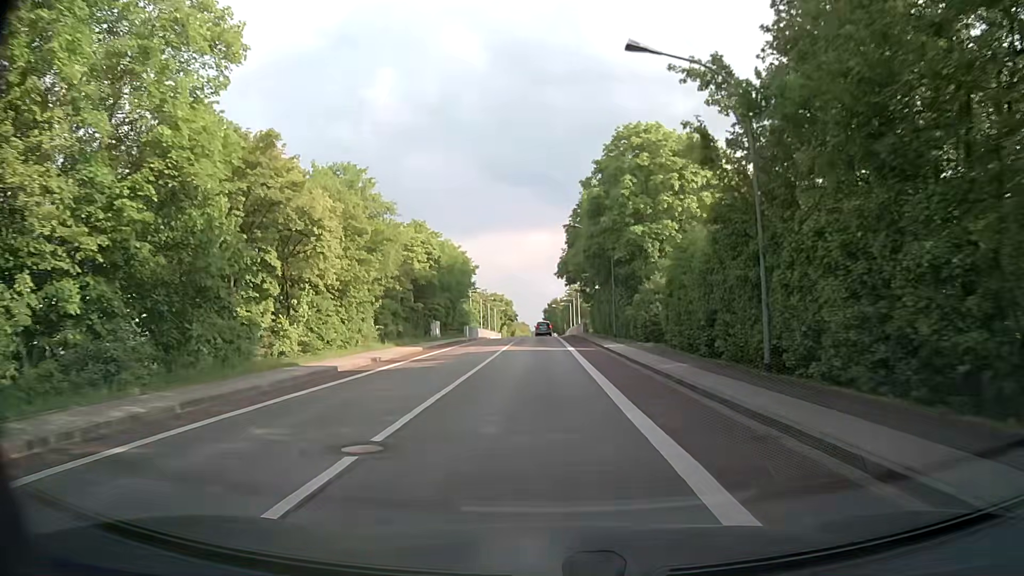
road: tertiary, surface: asphalt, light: Day
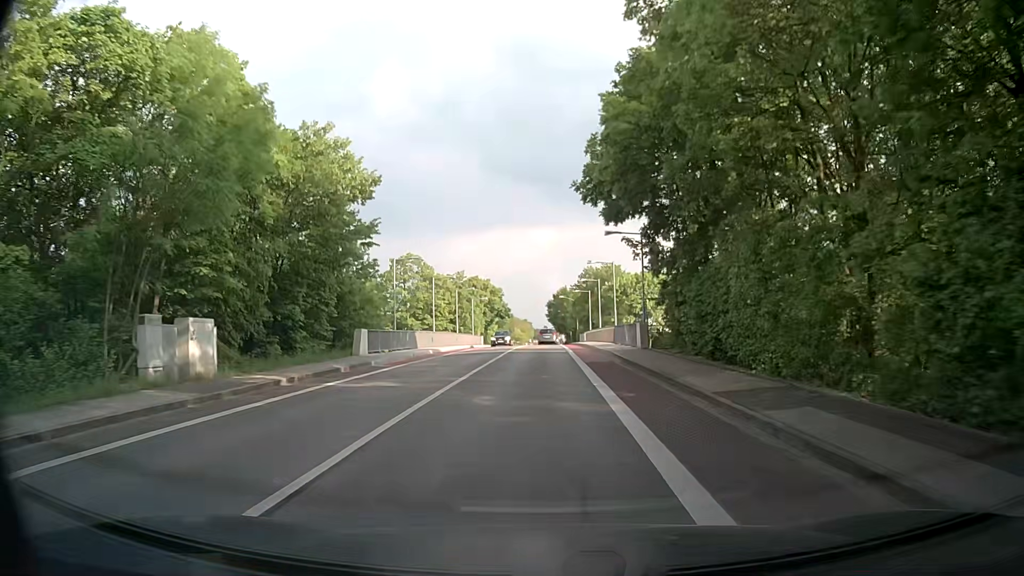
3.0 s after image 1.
(0.0, +41.6) m; 0°
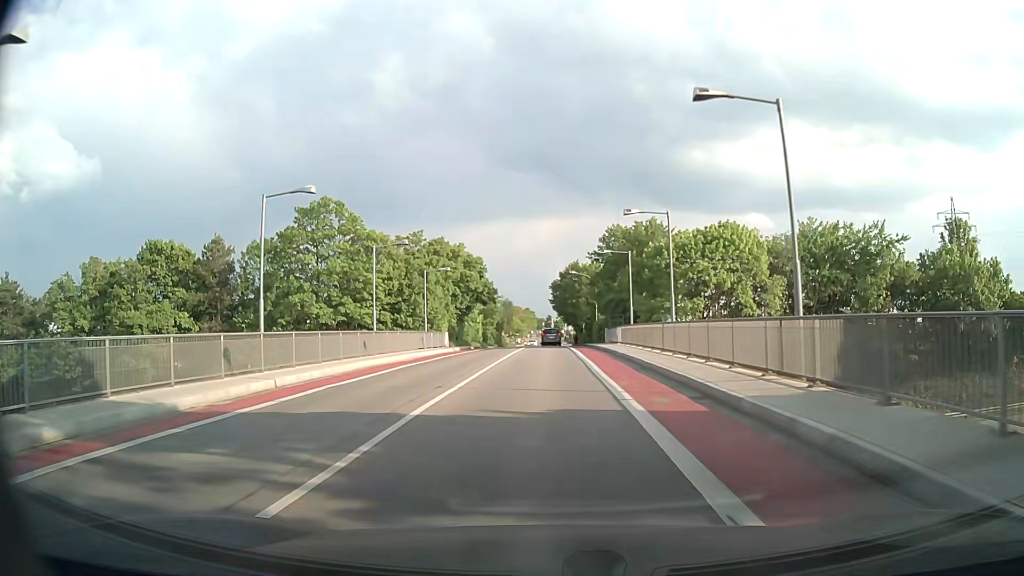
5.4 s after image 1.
(-0.1, +32.1) m; 0°
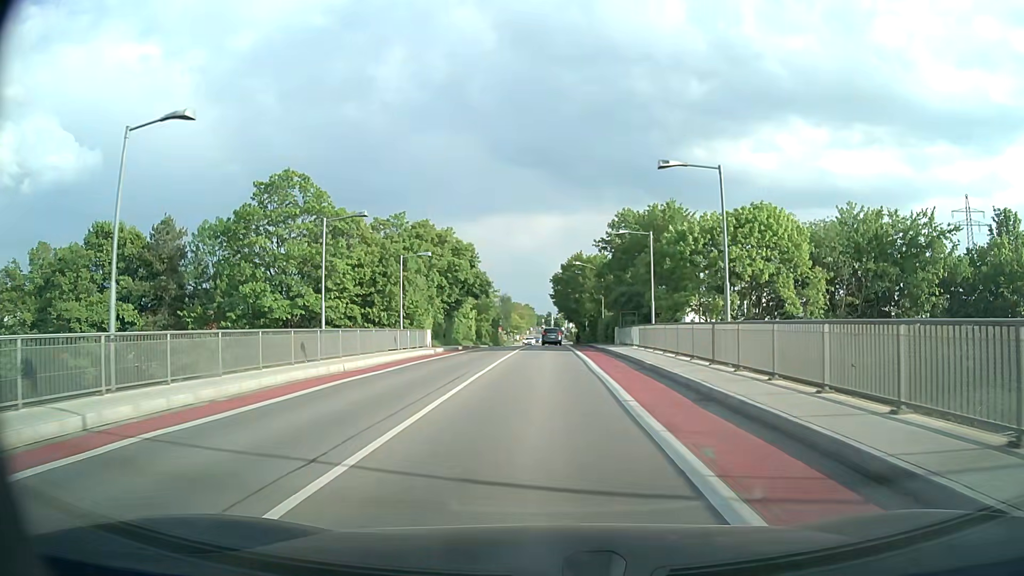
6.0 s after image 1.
(-0.1, +7.7) m; -1°
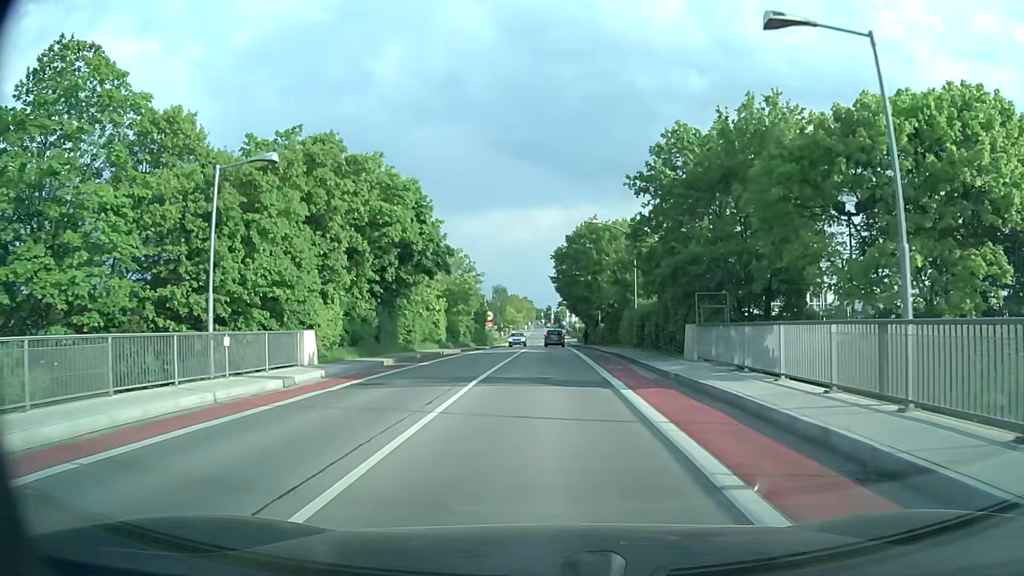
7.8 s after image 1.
(+0.1, +22.4) m; 0°
